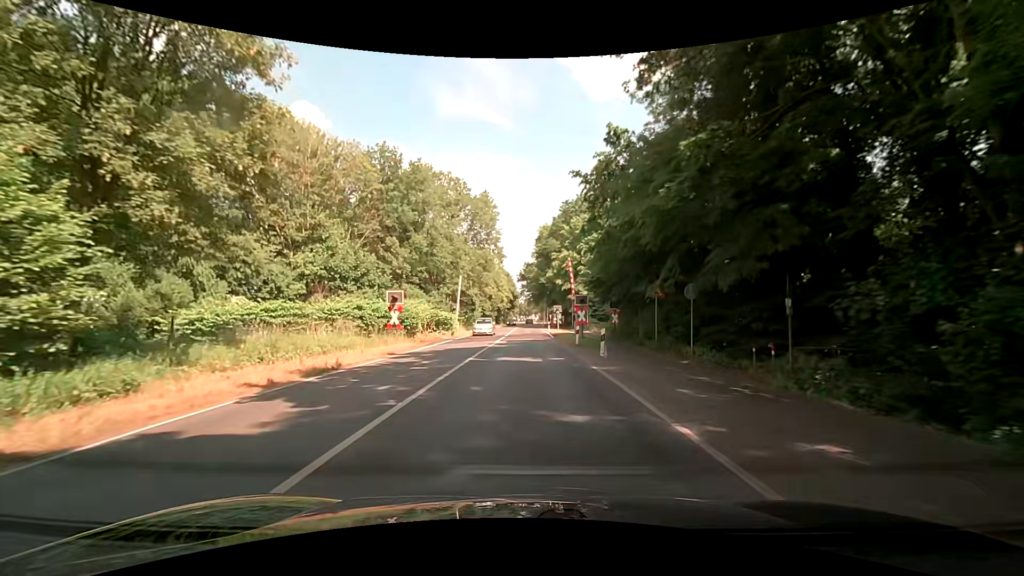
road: secondary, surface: asphalt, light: Day
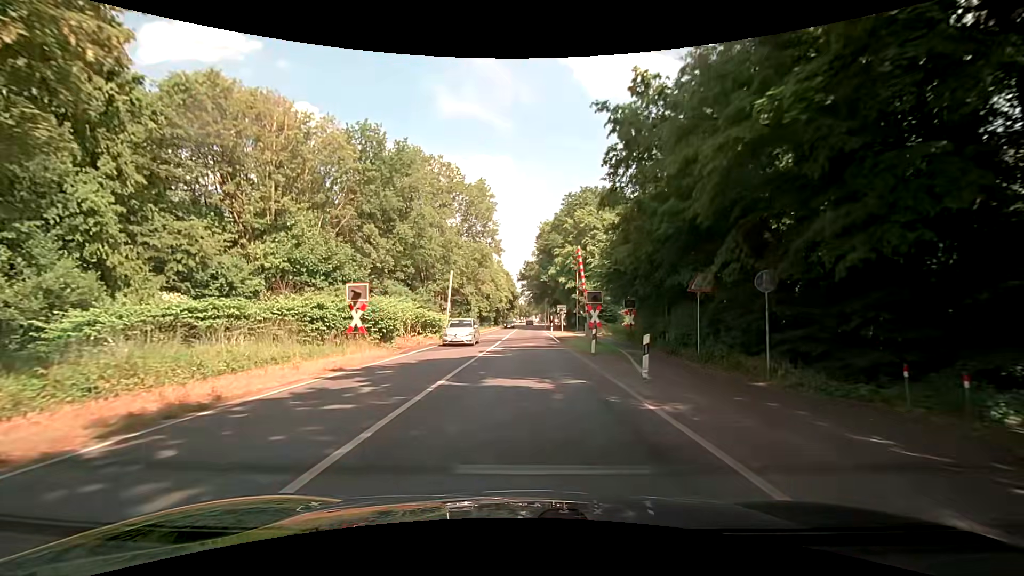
(-0.1, +6.1) m; 0°
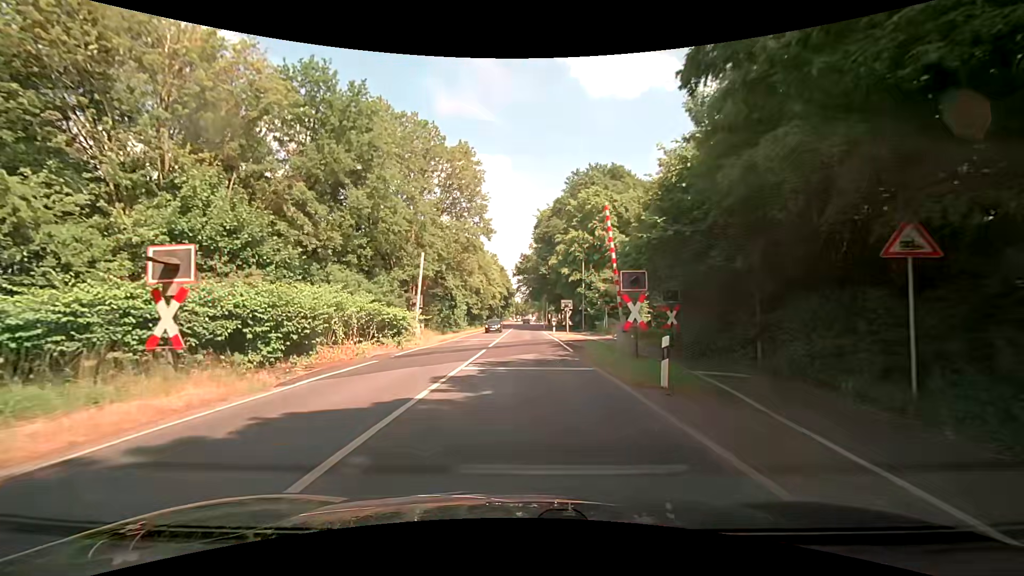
(-0.1, +10.7) m; +1°
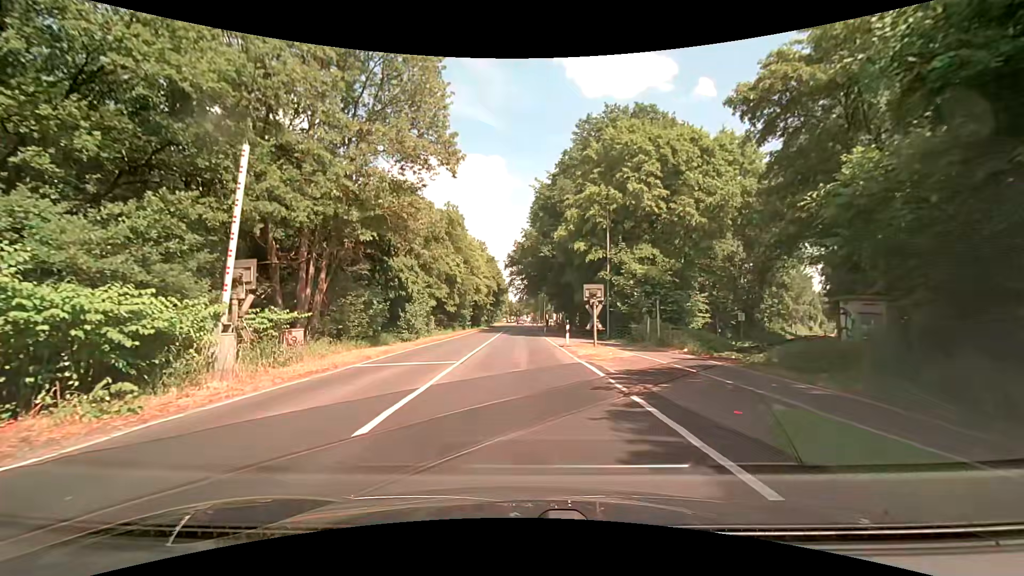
(-0.2, +19.6) m; -1°
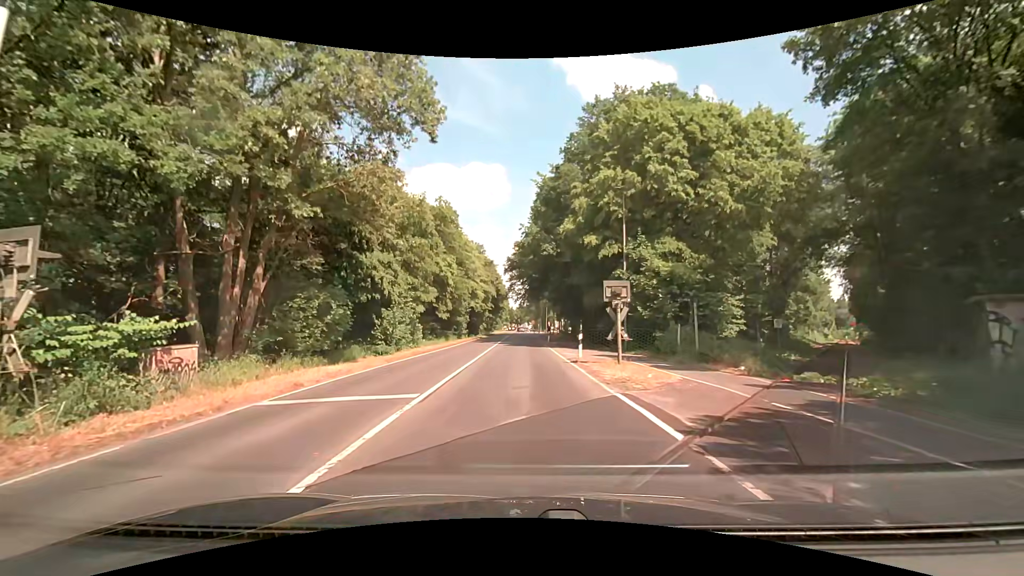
(+0.1, +5.8) m; +1°
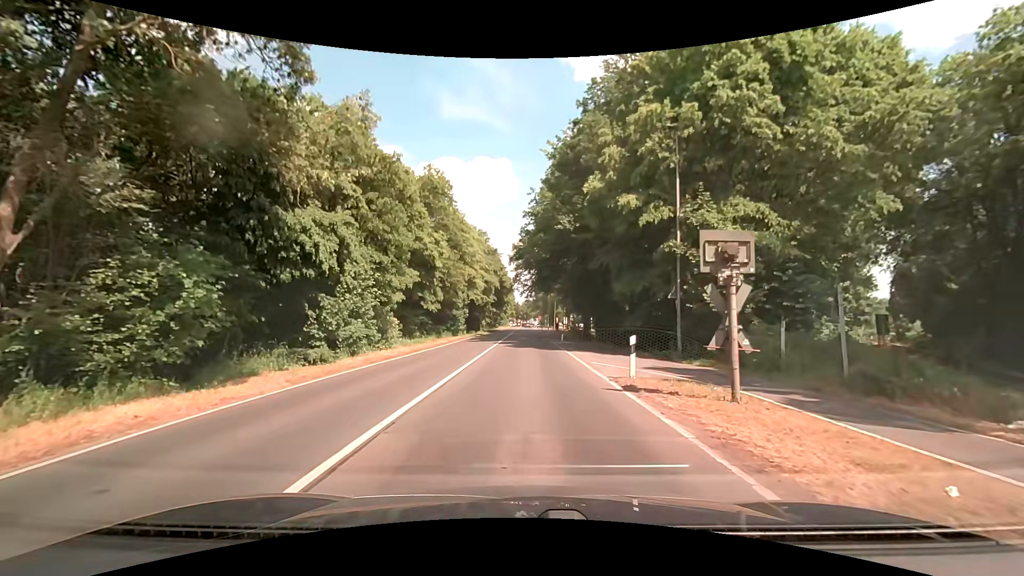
(-0.1, +9.5) m; -1°
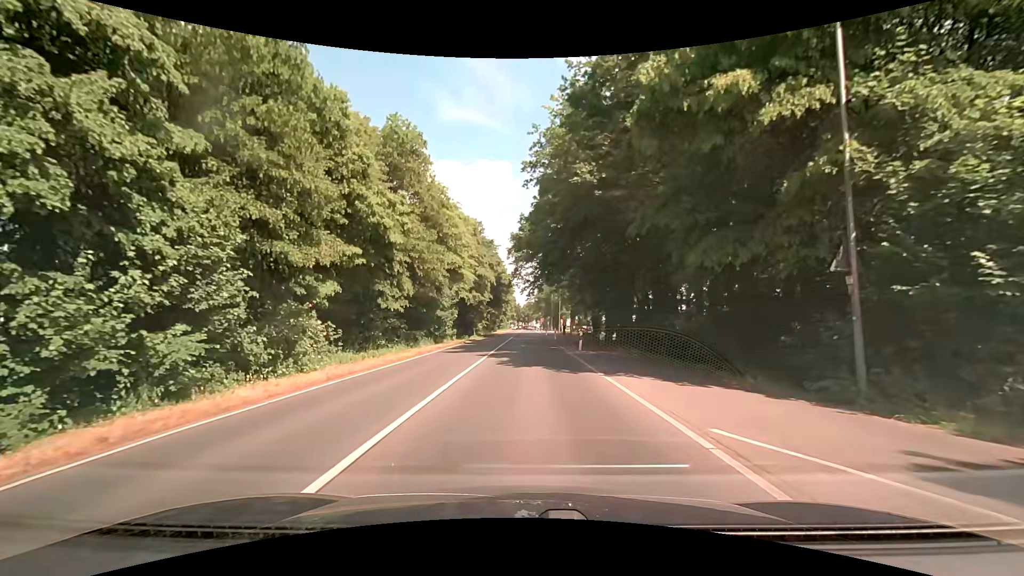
(-0.1, +11.5) m; -1°
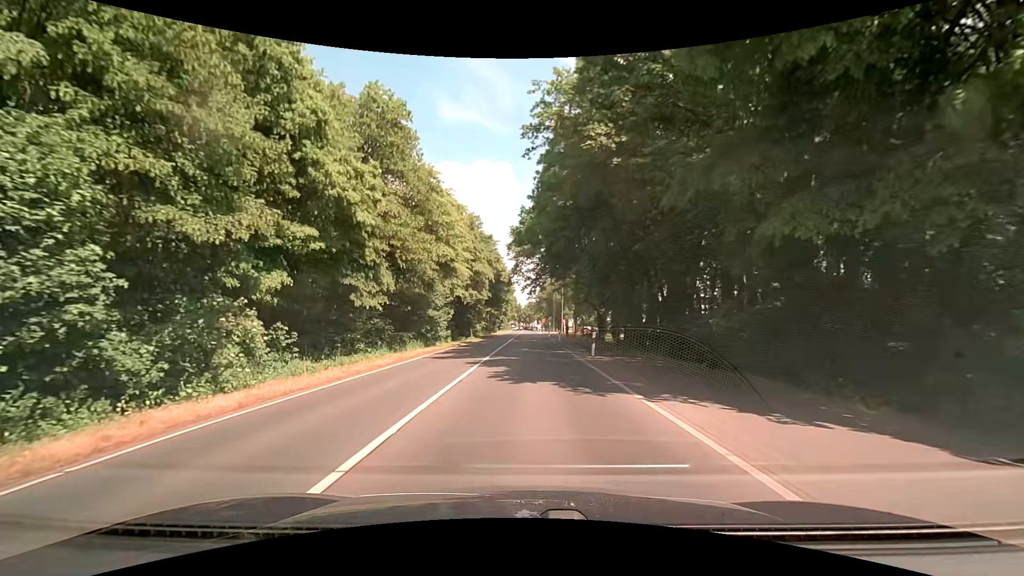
(0.0, +4.6) m; +1°
(0, +10) (0, +20) (0, +30) (0, +40) (+1, +50) (+1, +60) (+1, +70) (+1, +80) (+1, +90) (+1, +100) m
